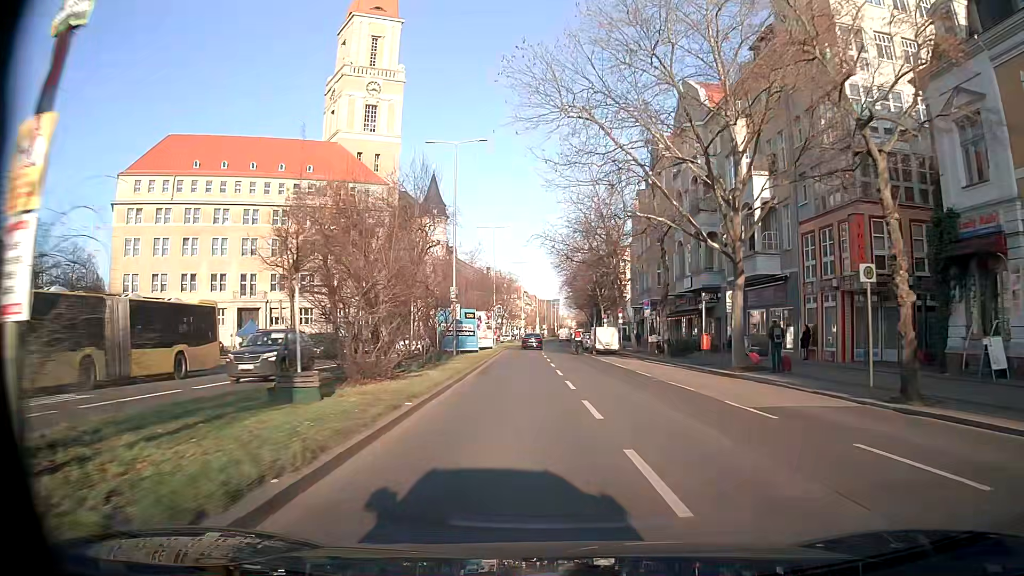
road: tertiary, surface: asphalt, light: Day
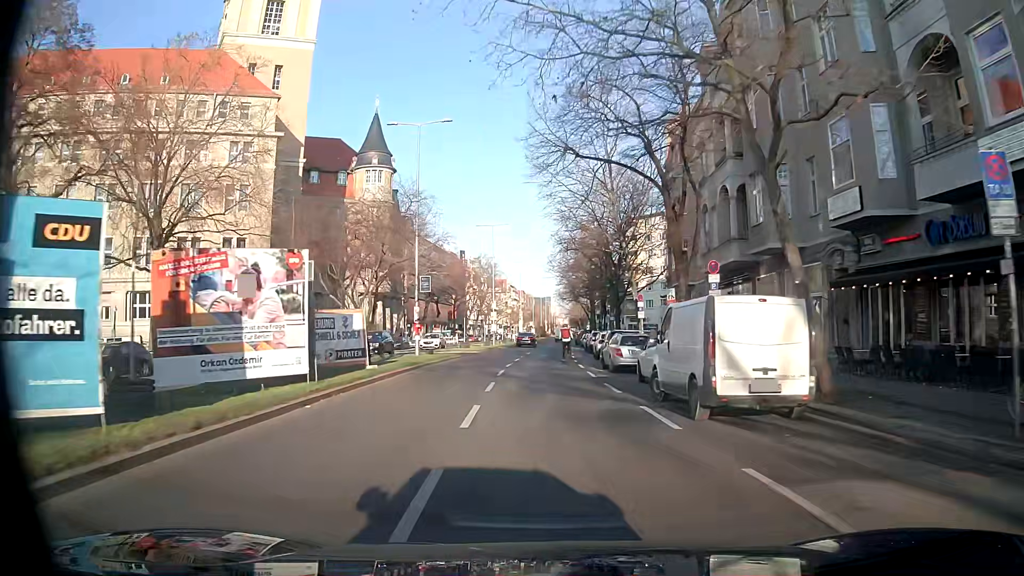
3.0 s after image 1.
(+0.7, +37.4) m; +1°
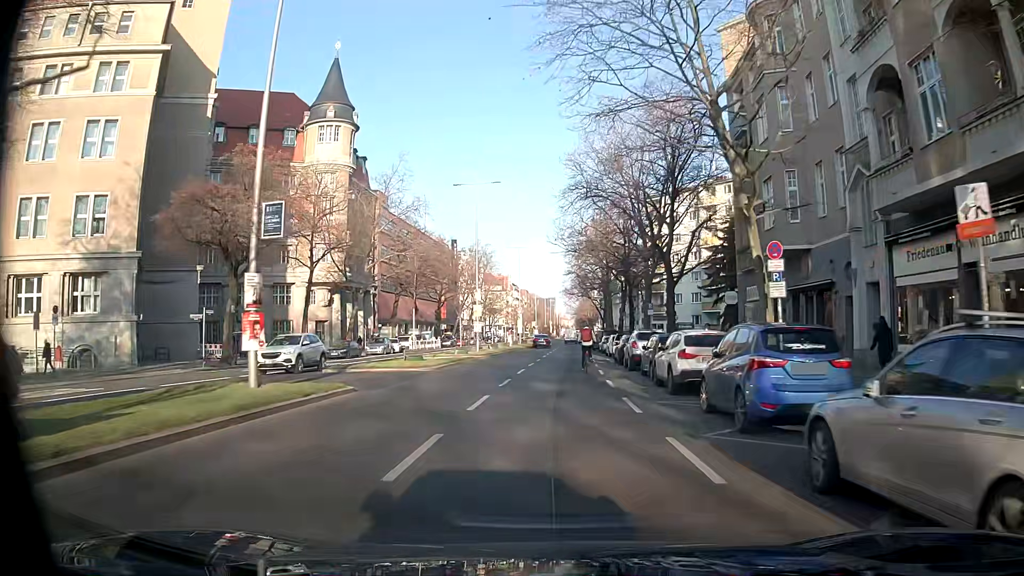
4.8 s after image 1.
(-0.2, +21.4) m; -1°
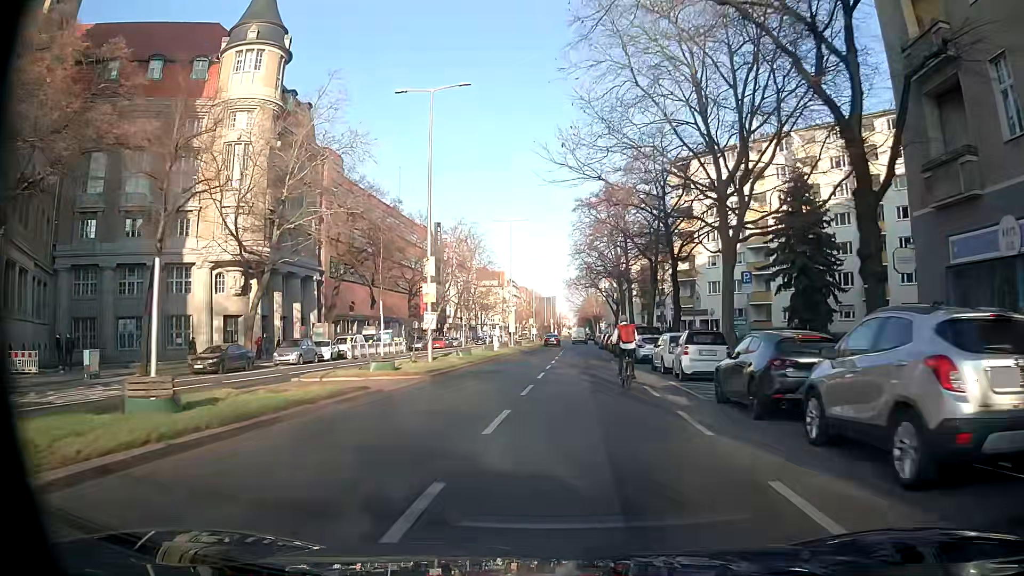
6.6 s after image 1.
(+0.1, +21.1) m; 0°
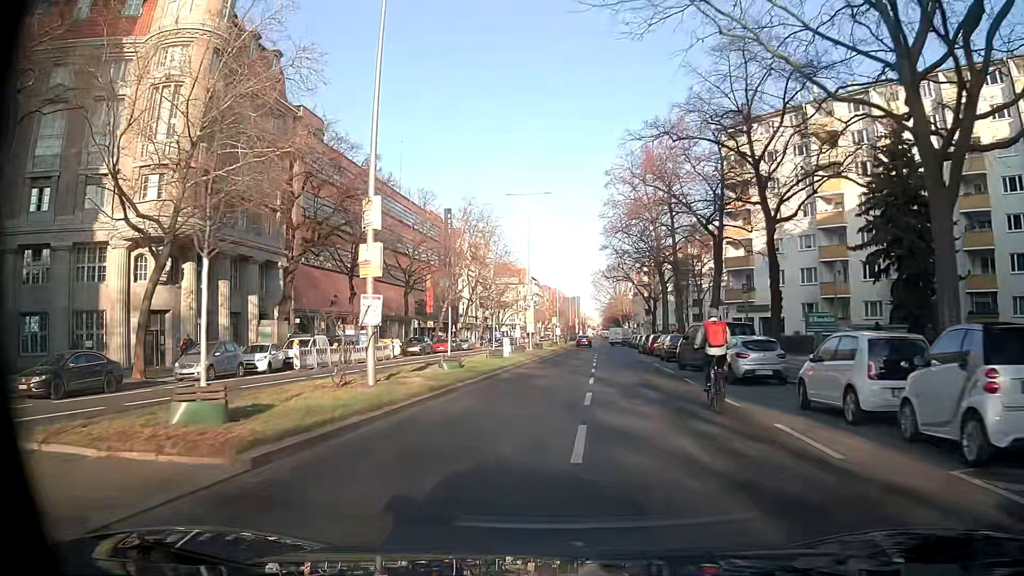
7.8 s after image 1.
(-0.2, +13.9) m; -3°
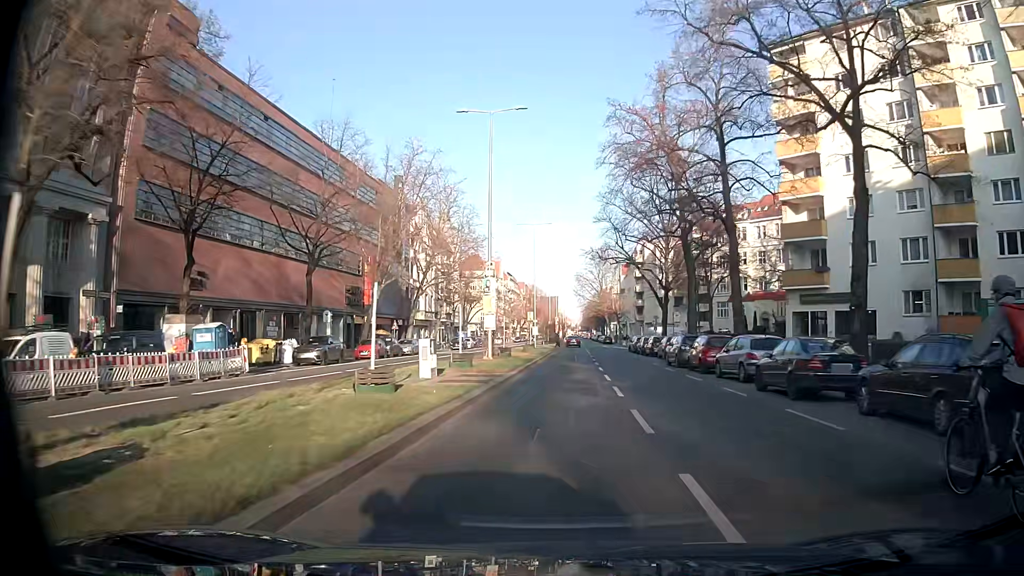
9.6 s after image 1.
(+0.7, +21.6) m; +3°
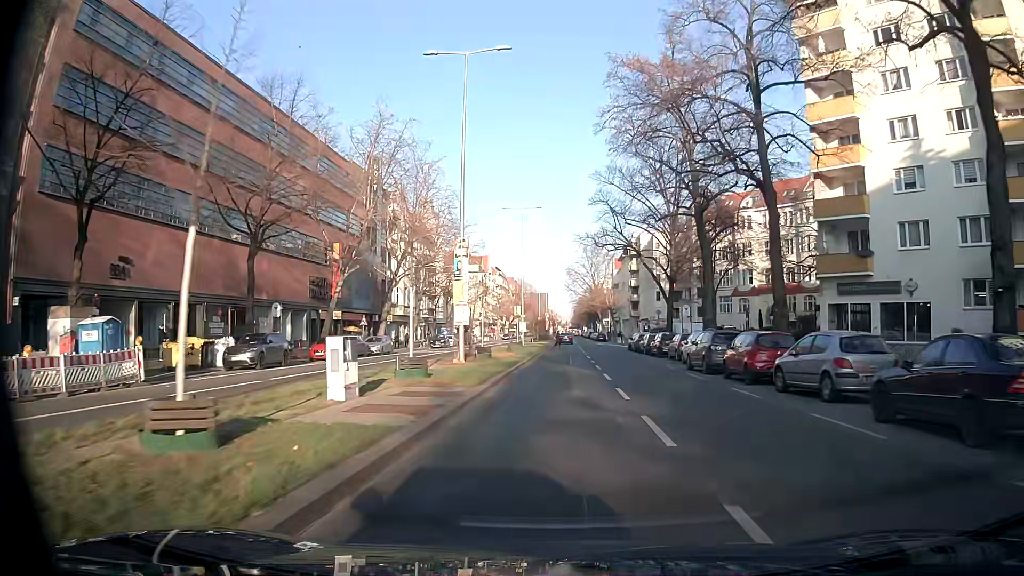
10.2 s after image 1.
(+0.1, +7.5) m; +1°
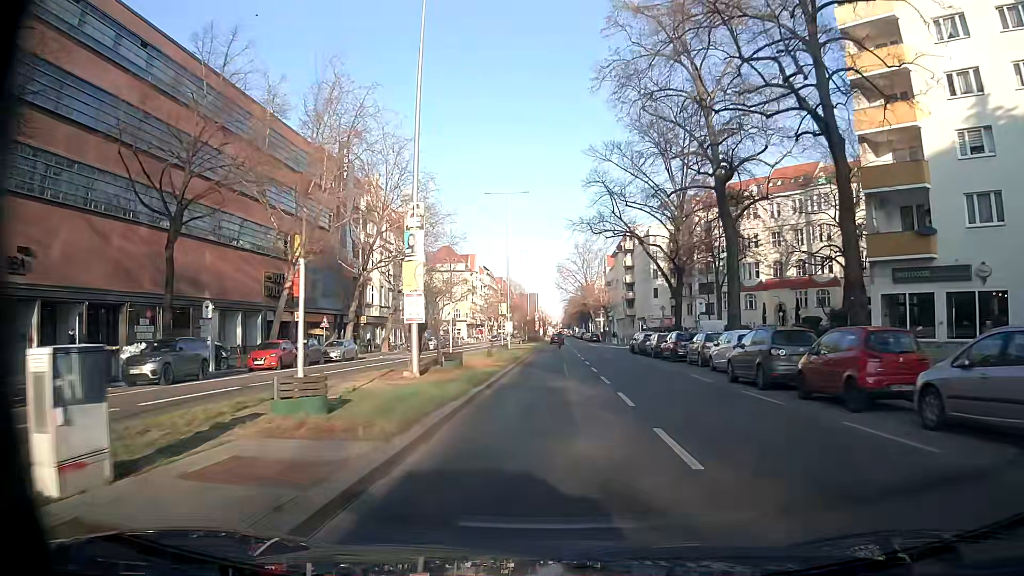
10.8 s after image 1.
(+0.1, +7.5) m; +1°
